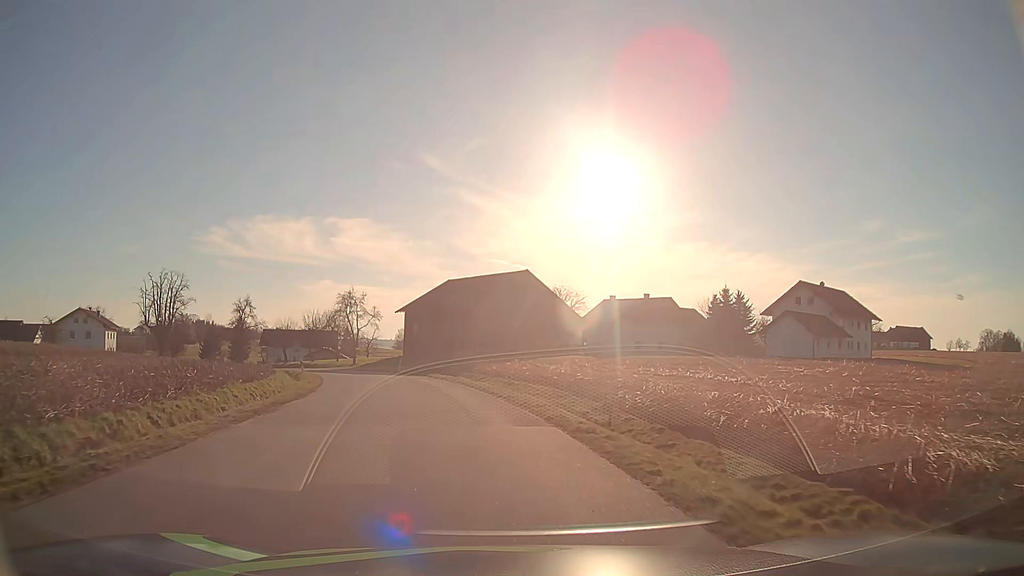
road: tertiary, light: Day
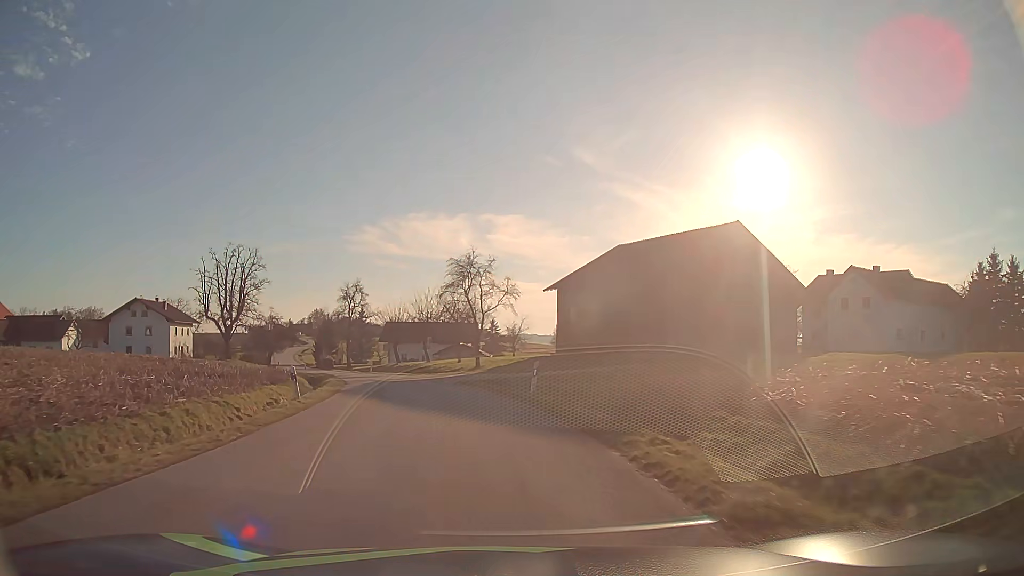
(-3.2, +28.2) m; -13°
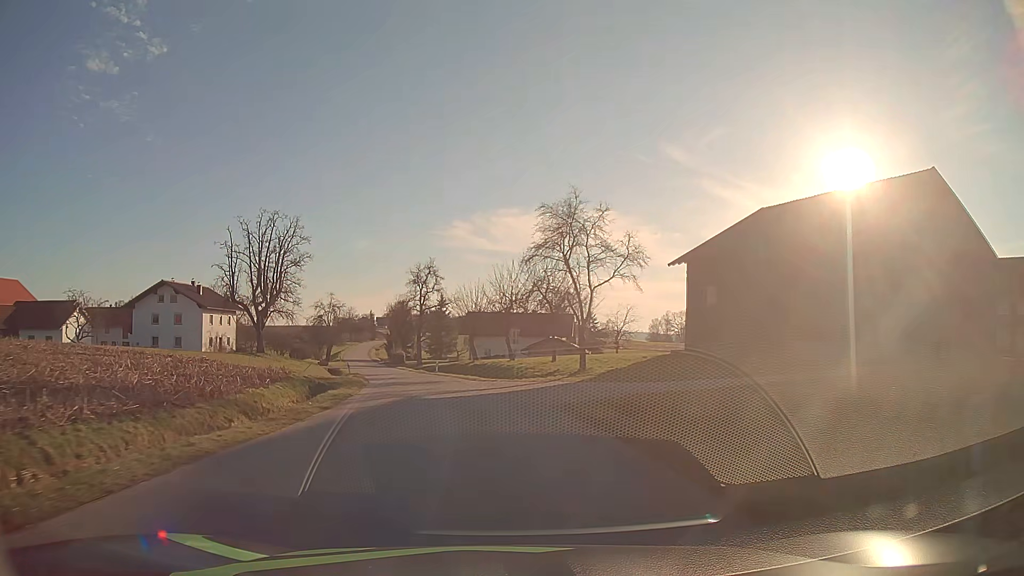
(-1.2, +17.1) m; -8°
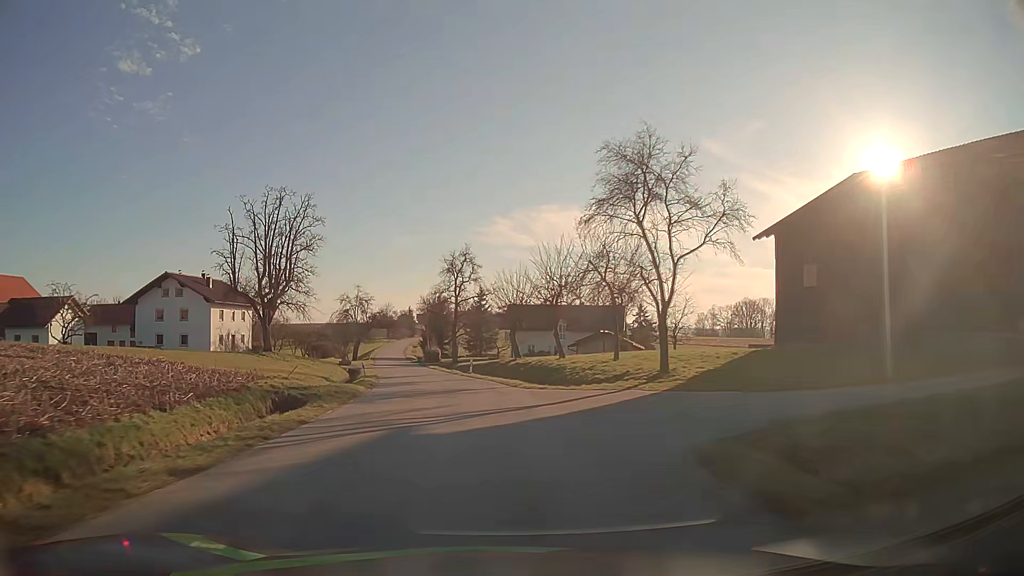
(-0.3, +9.3) m; -3°
